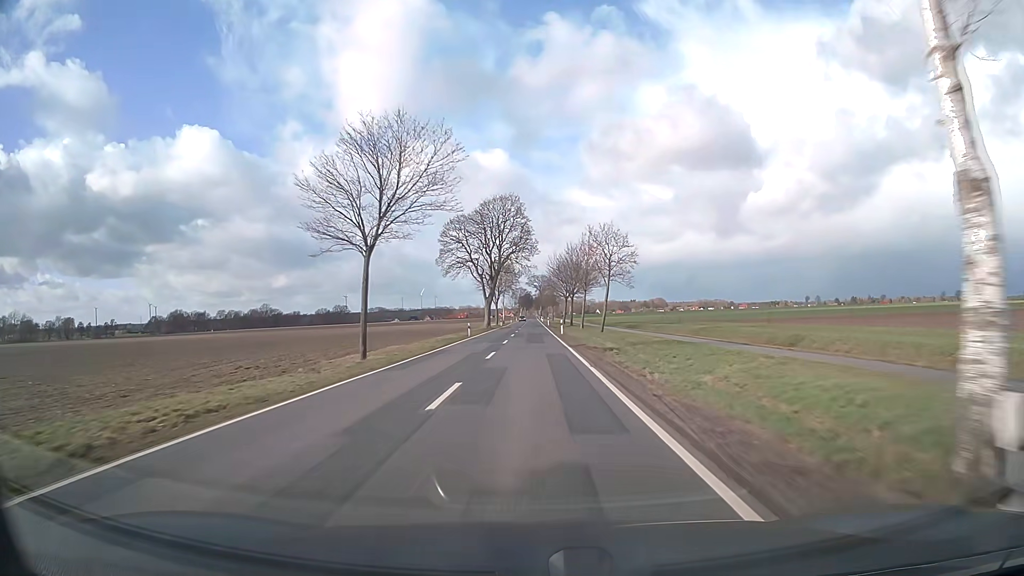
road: secondary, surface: asphalt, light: Day
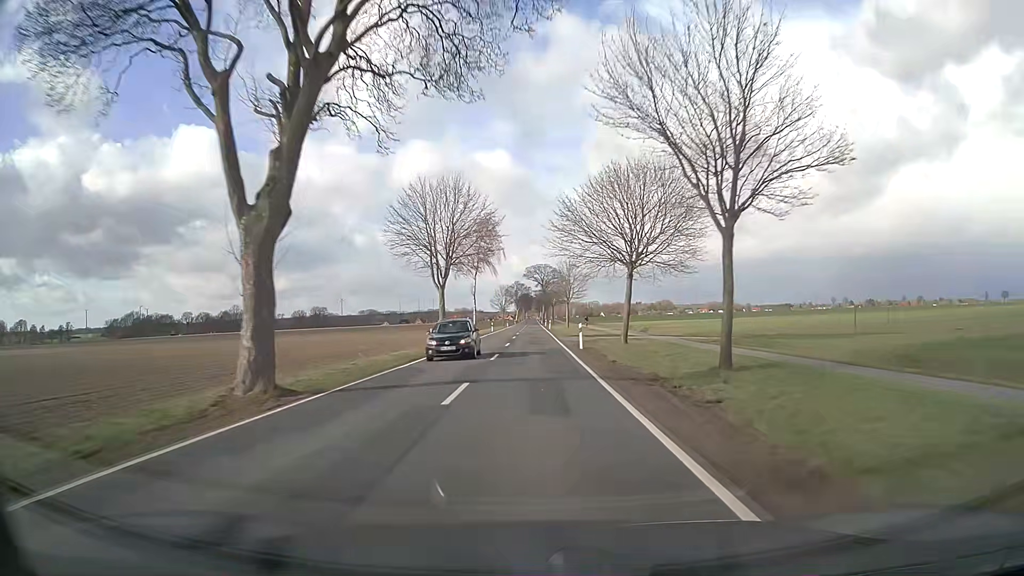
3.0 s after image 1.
(0.0, +71.5) m; 0°
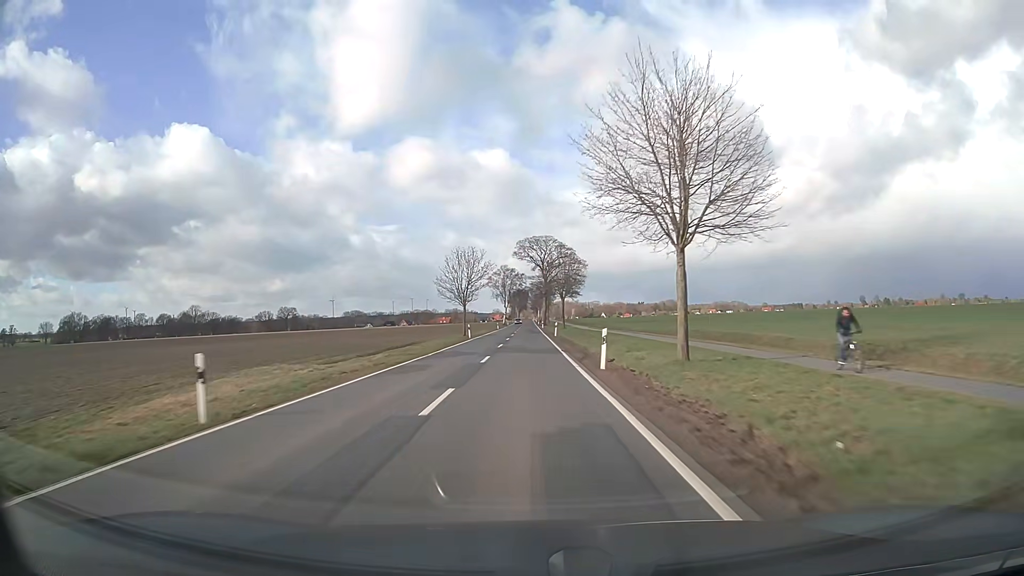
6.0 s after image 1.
(+0.2, +73.9) m; 0°
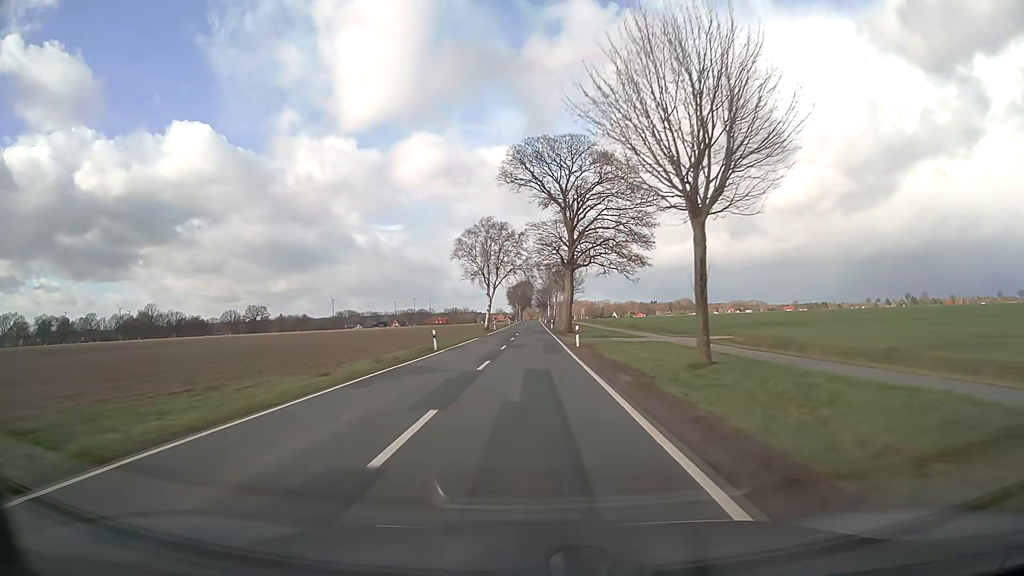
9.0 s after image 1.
(-0.3, +76.0) m; 0°
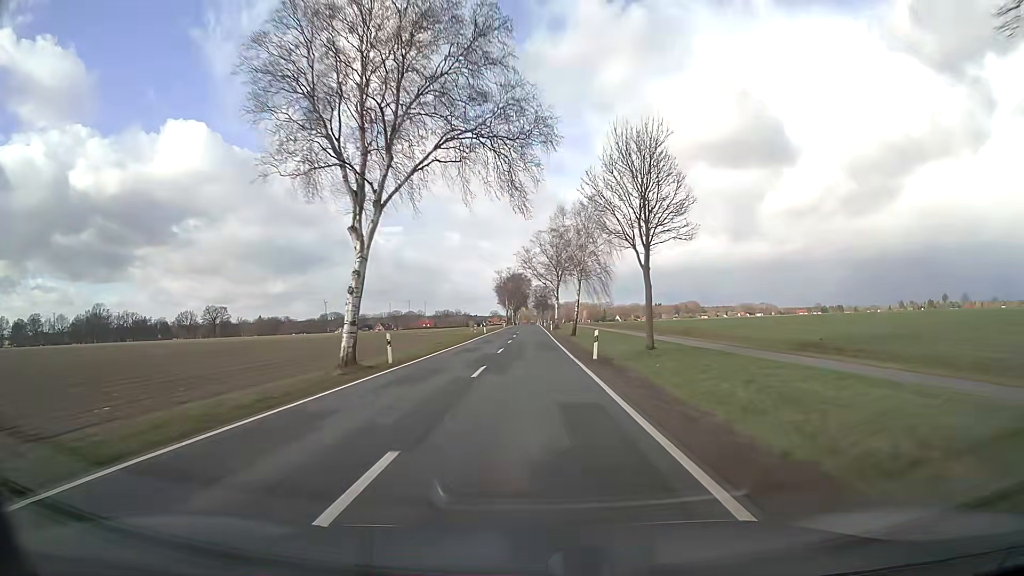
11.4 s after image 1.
(+0.1, +62.9) m; +1°
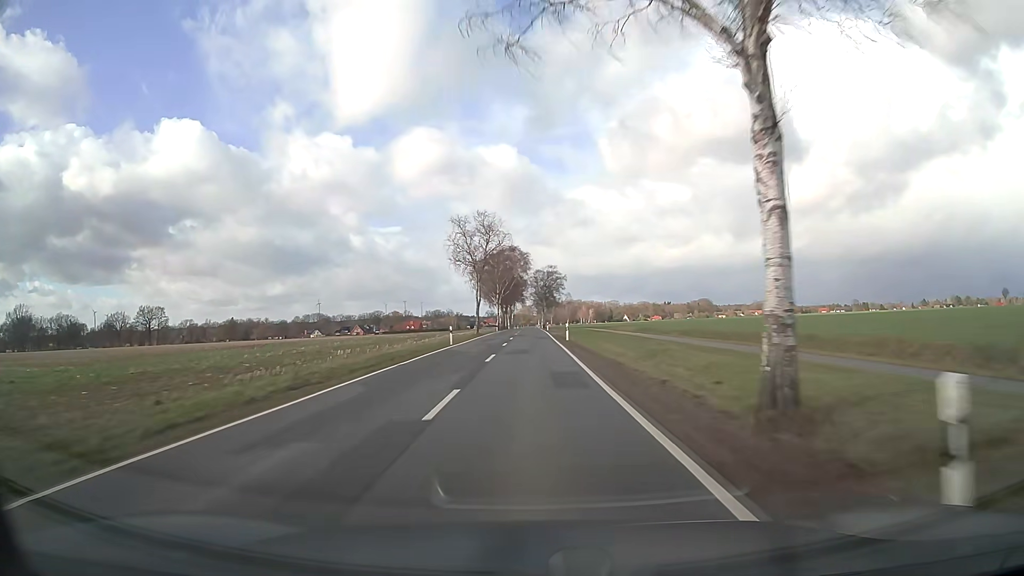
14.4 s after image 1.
(-1.0, +79.2) m; -1°
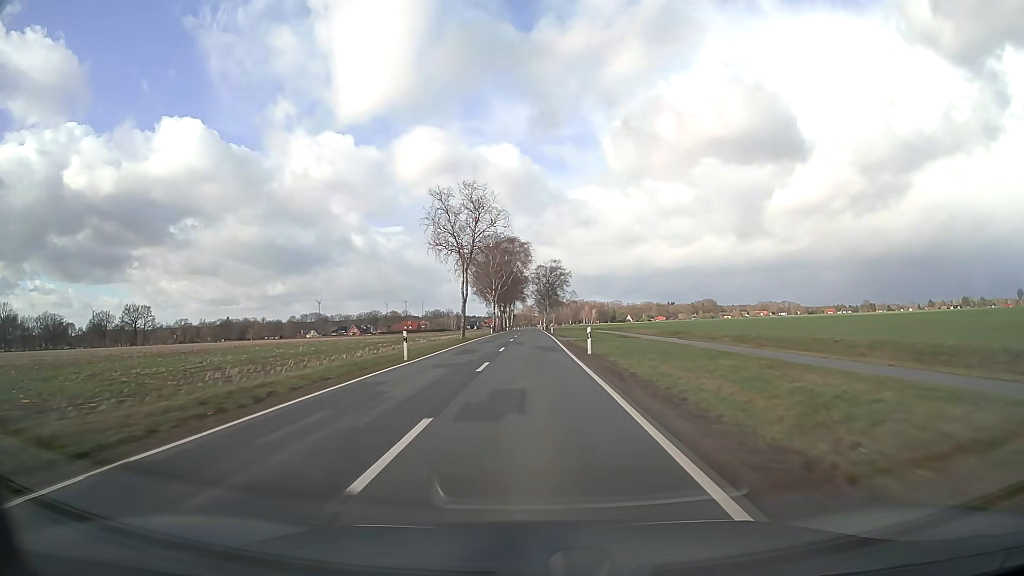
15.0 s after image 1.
(0.0, +15.8) m; 0°
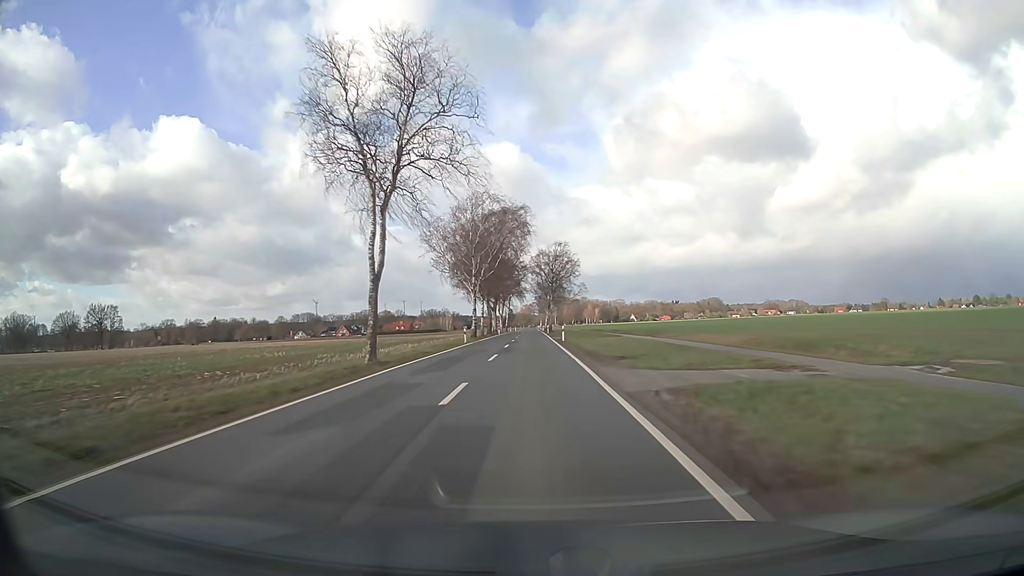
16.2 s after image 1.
(+0.1, +31.4) m; 0°
(0, +10) (0, +20) (0, +30) (0, +40) (0, +50) (0, +60) (0, +70) (0, +80) (0, +90) (0, +100) m
